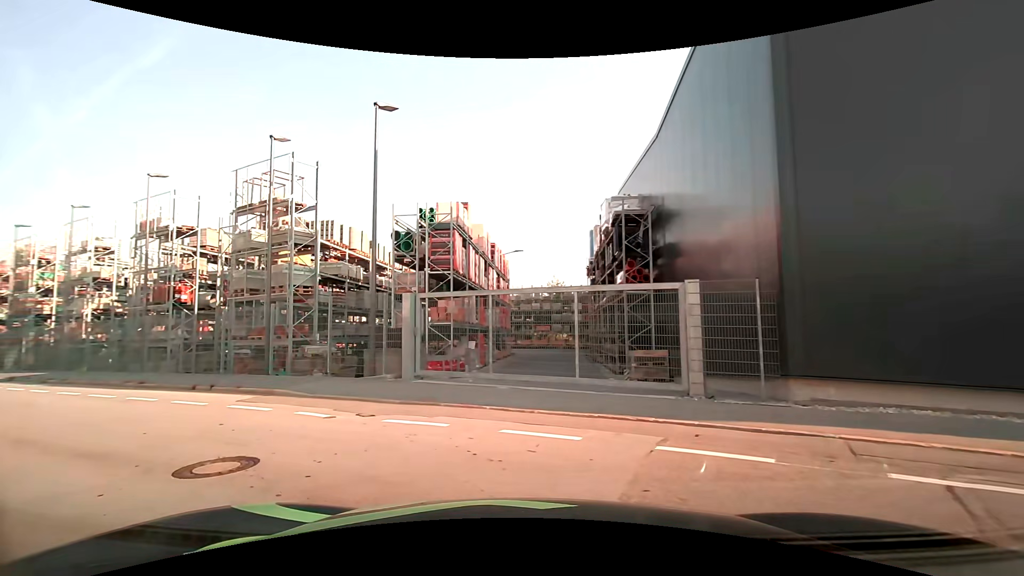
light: Day
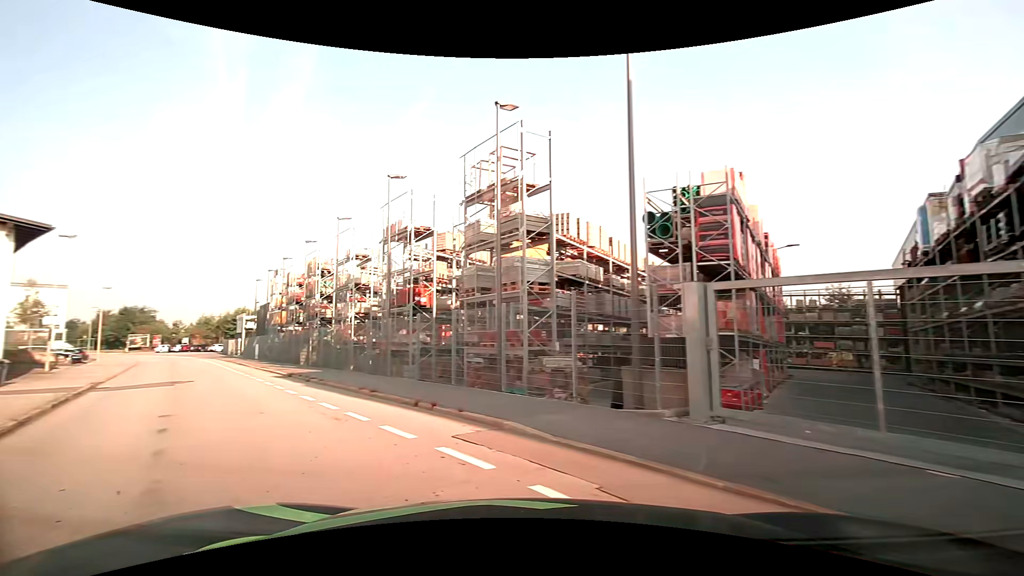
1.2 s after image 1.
(-0.9, +4.6) m; -25°
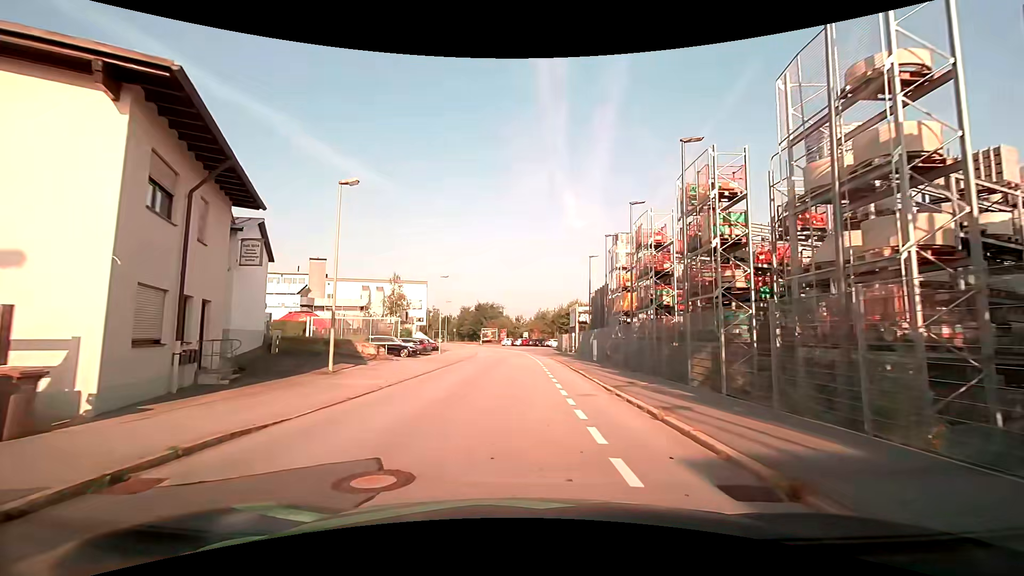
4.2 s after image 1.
(-7.8, +16.4) m; -34°
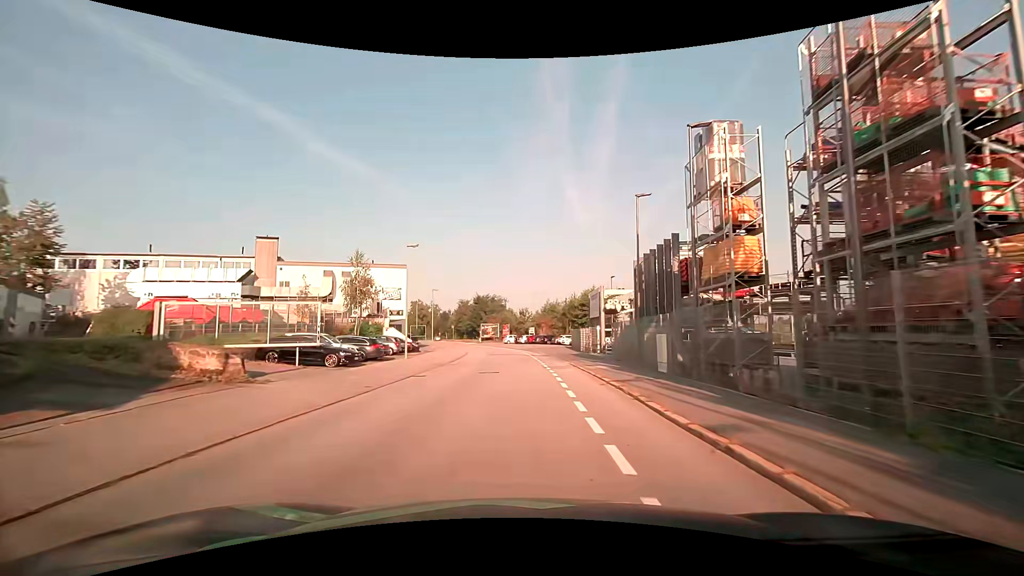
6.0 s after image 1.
(-0.1, +15.9) m; -1°
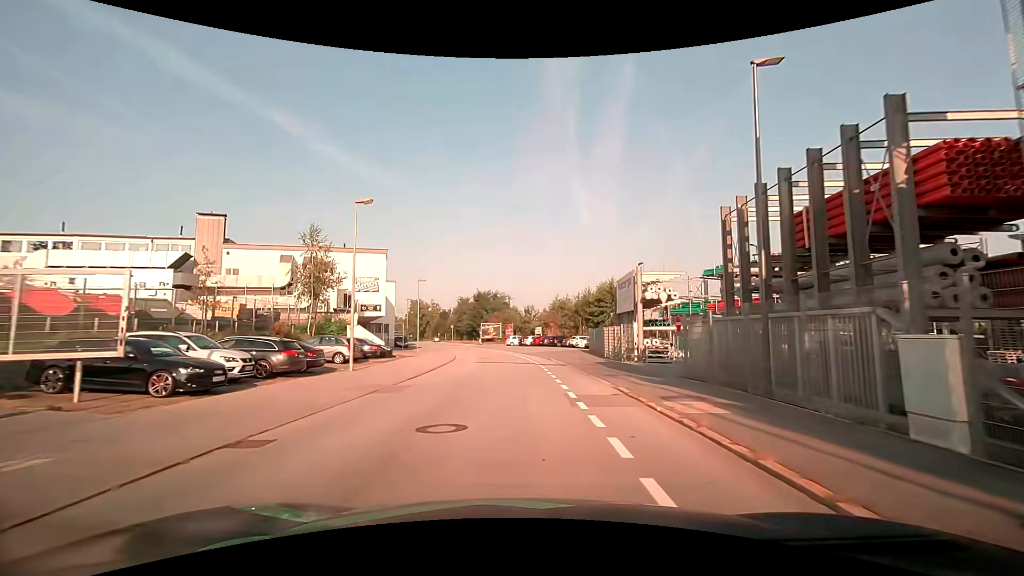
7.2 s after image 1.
(0.0, +11.6) m; 0°
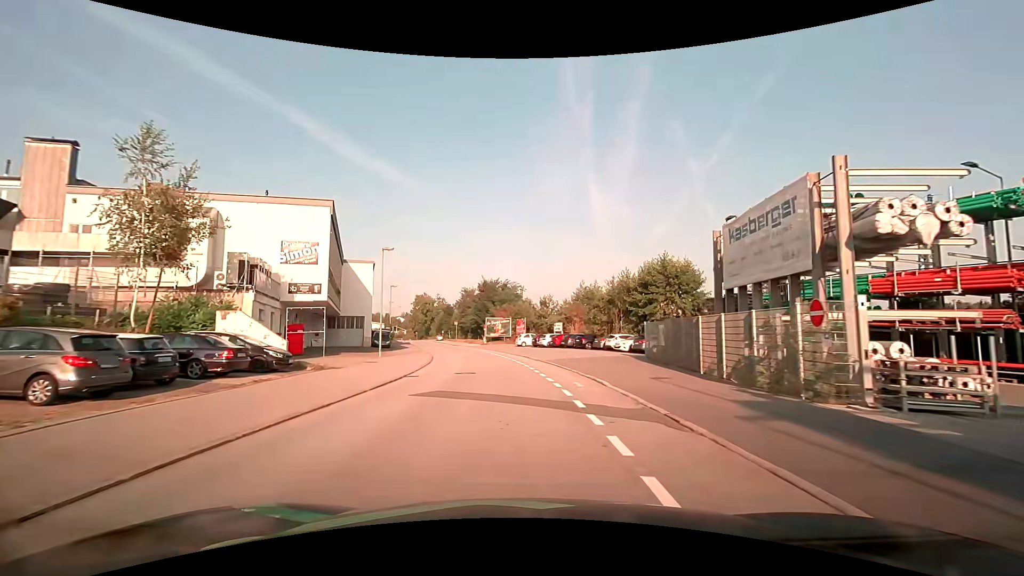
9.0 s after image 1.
(-0.3, +17.8) m; -1°
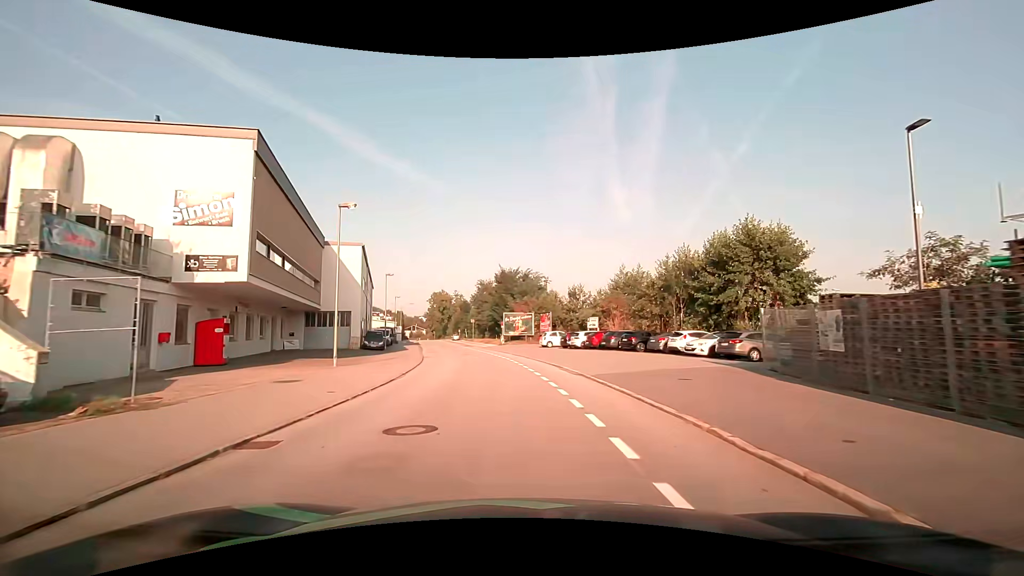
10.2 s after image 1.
(-0.4, +12.1) m; -3°
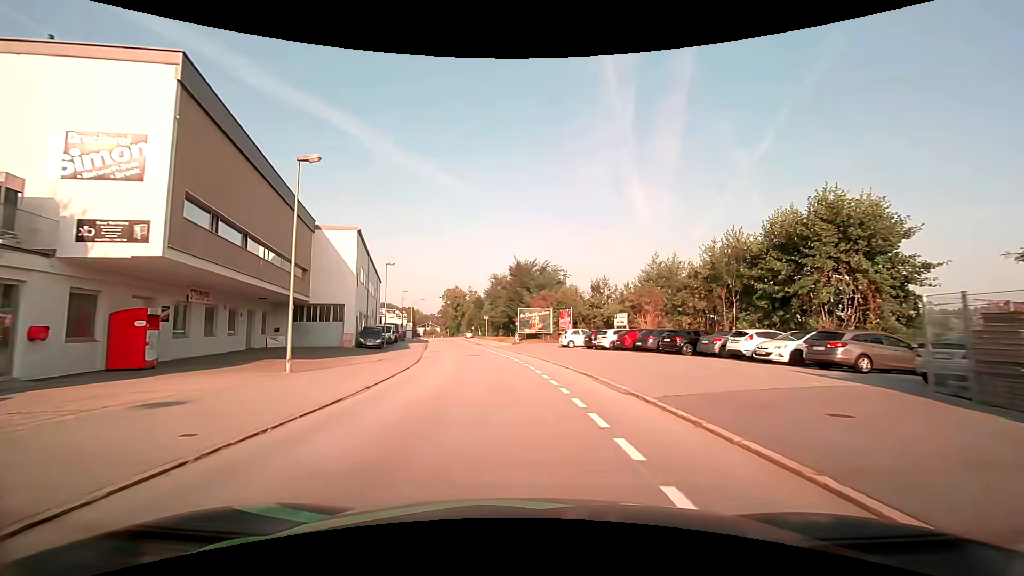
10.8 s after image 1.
(-0.1, +6.2) m; -2°
(0, +10) (-1, +20) (-2, +30) (-4, +40) (-5, +50) (-7, +59) (-9, +69) (-11, +79) (-13, +89) (-15, +99) m
